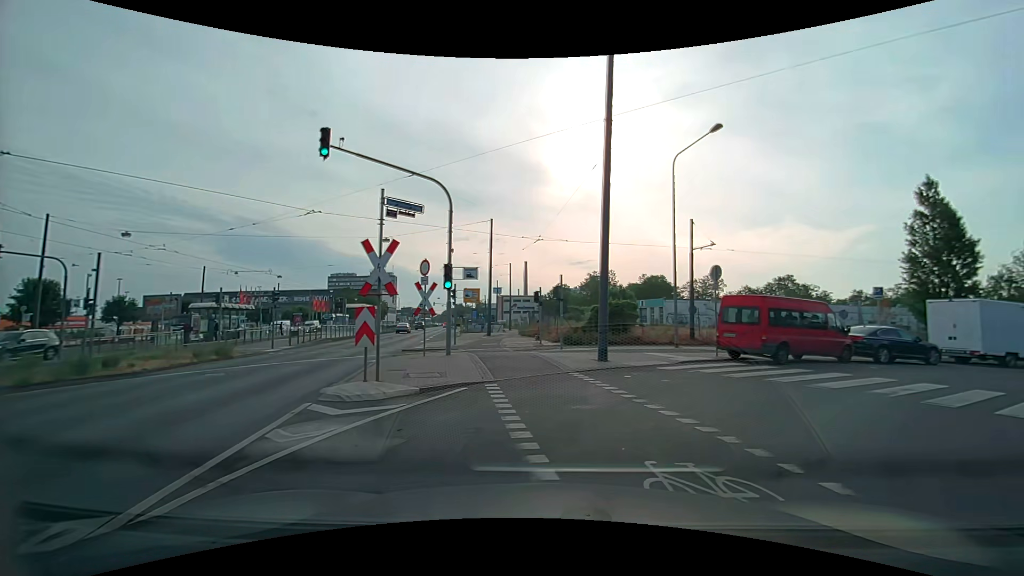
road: unclassified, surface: asphalt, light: Day
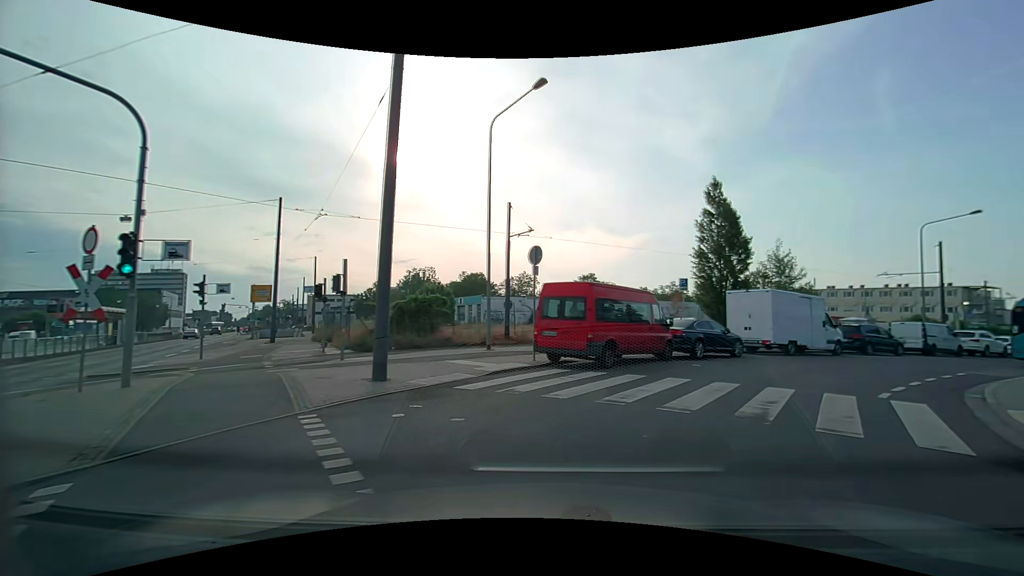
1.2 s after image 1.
(+0.9, +5.2) m; +20°
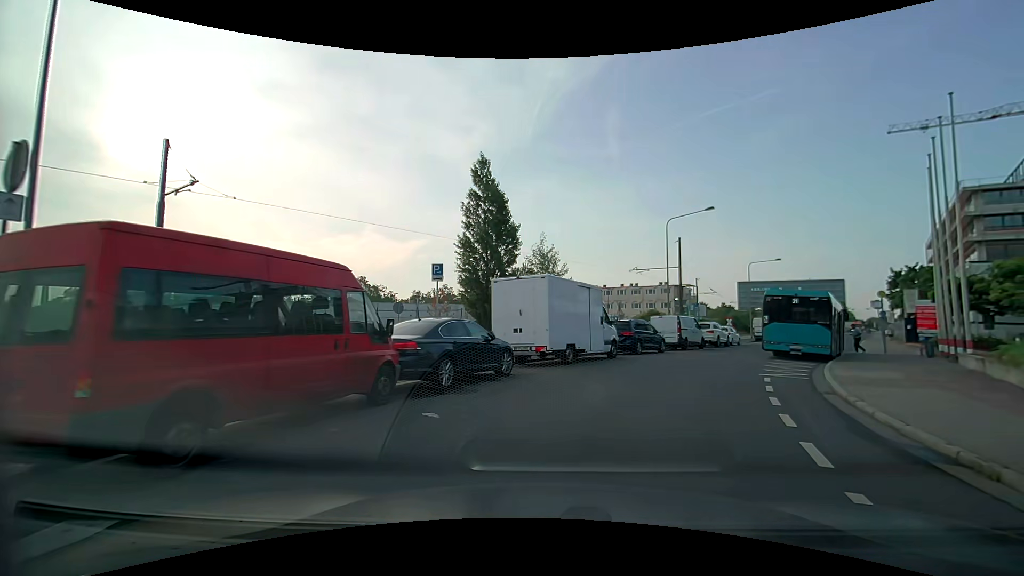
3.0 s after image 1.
(+2.2, +8.4) m; +25°
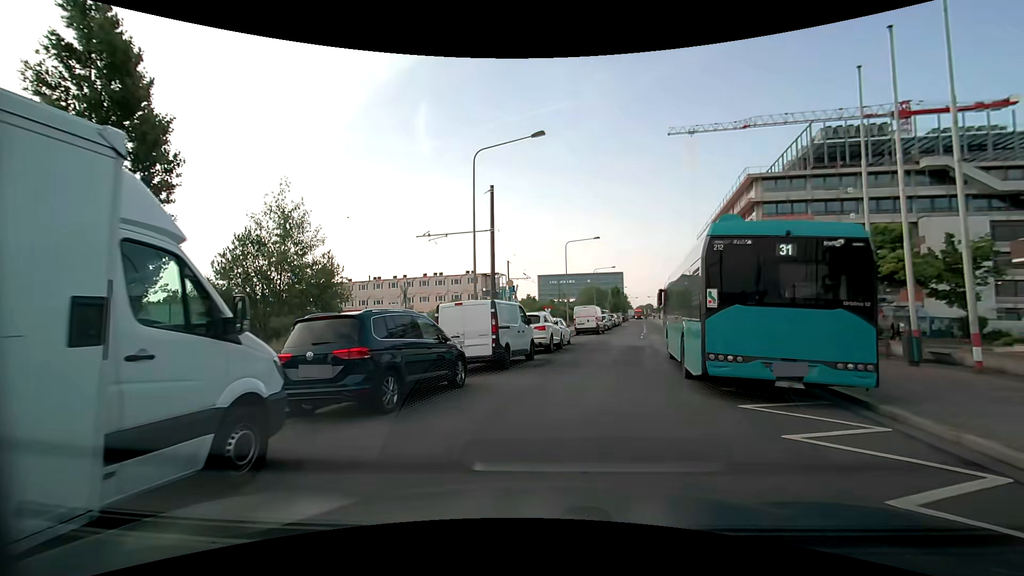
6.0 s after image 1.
(+3.2, +15.5) m; +22°
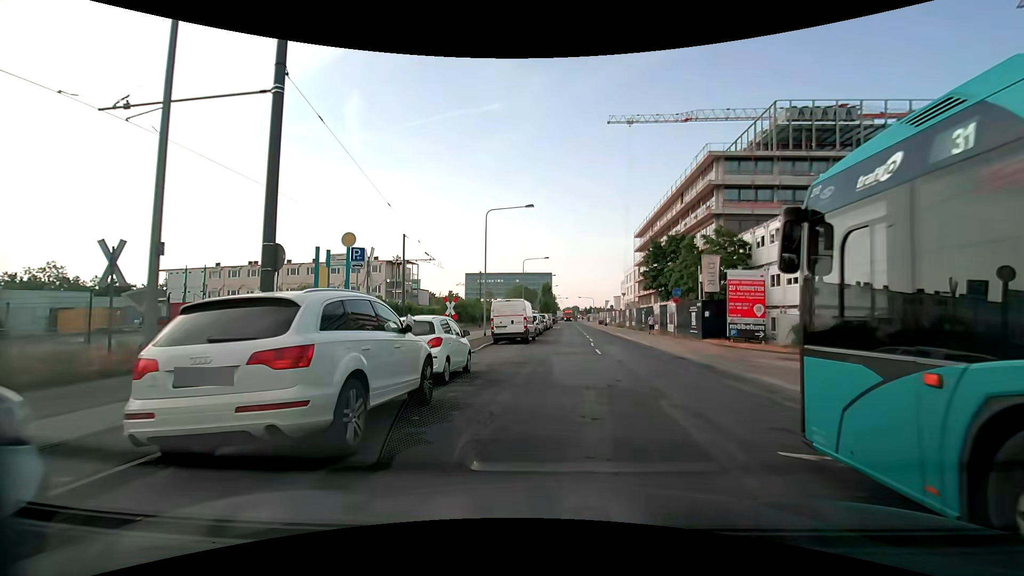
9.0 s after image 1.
(+1.4, +15.4) m; +9°
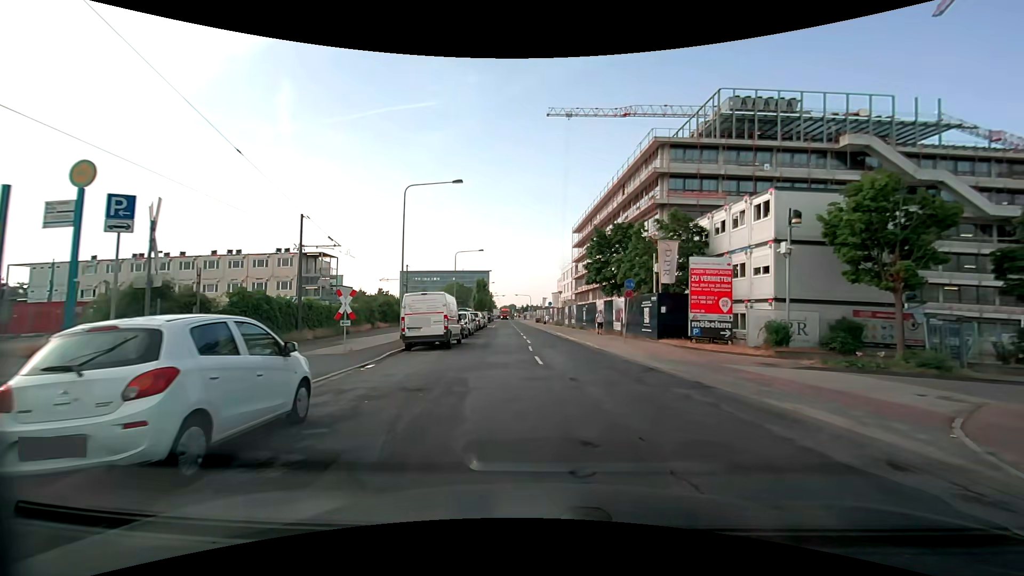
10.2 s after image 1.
(+0.2, +6.0) m; +6°
